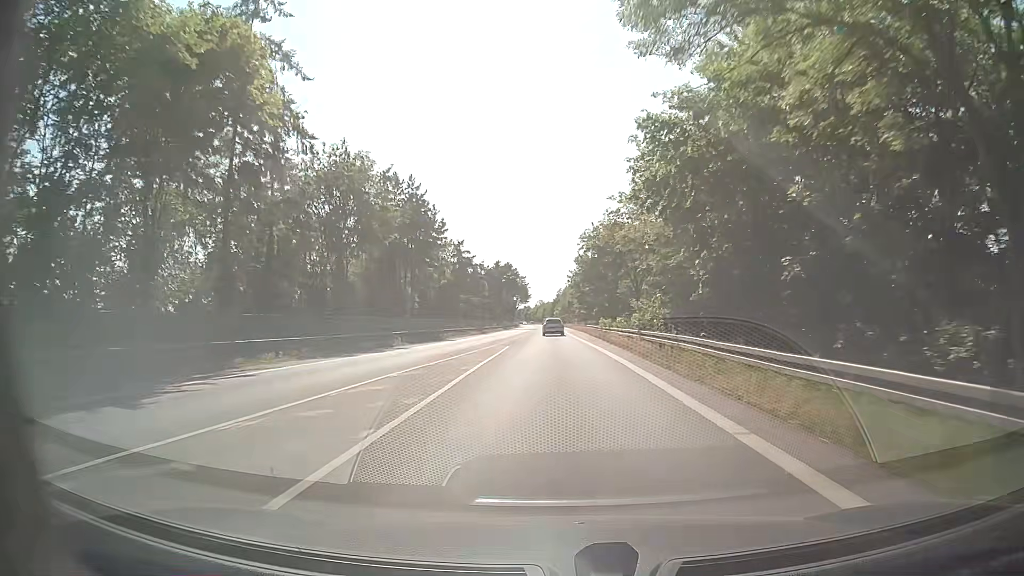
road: secondary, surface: asphalt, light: Day
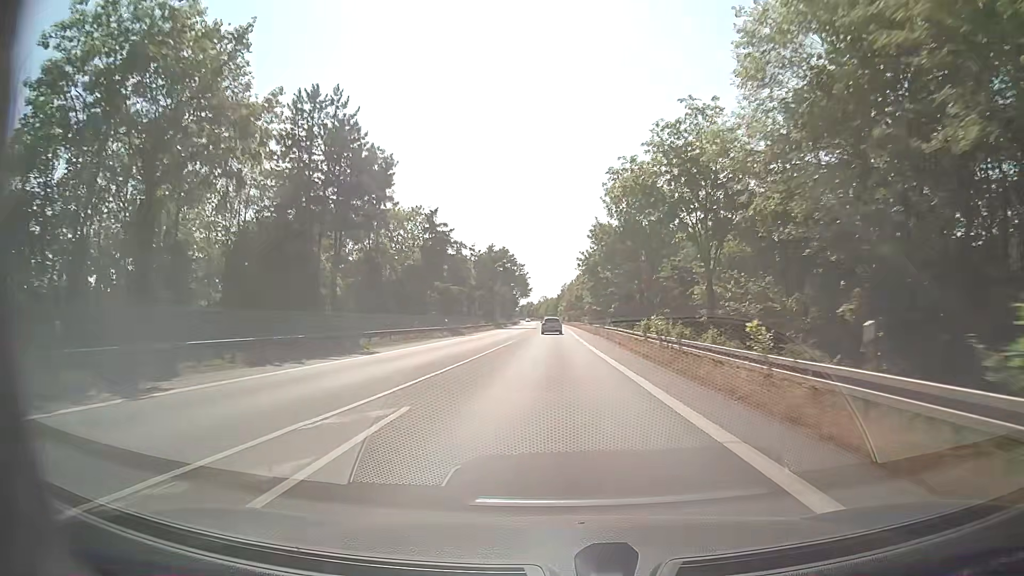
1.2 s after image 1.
(-0.1, +22.8) m; 0°
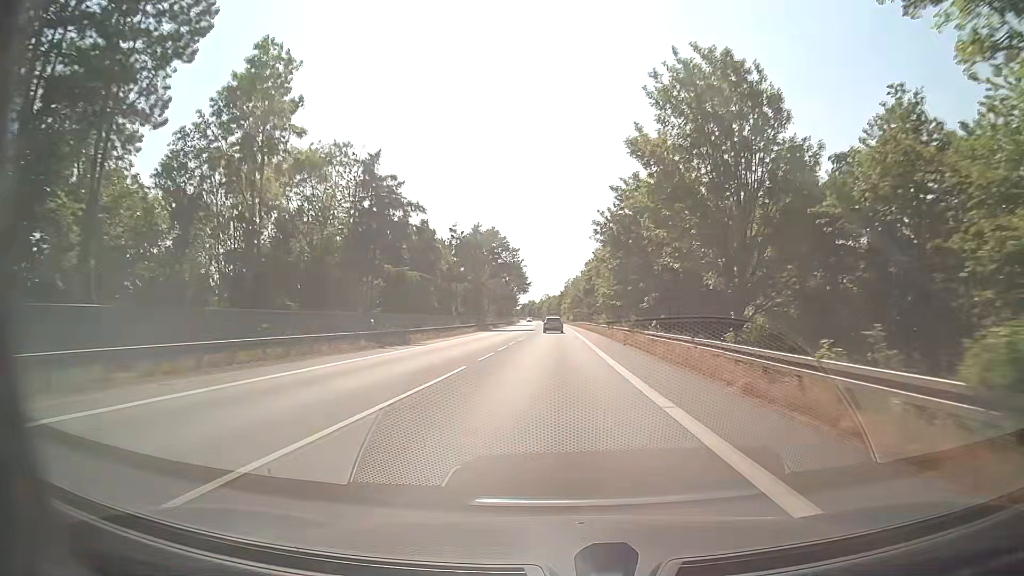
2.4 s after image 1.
(-0.1, +22.9) m; -1°
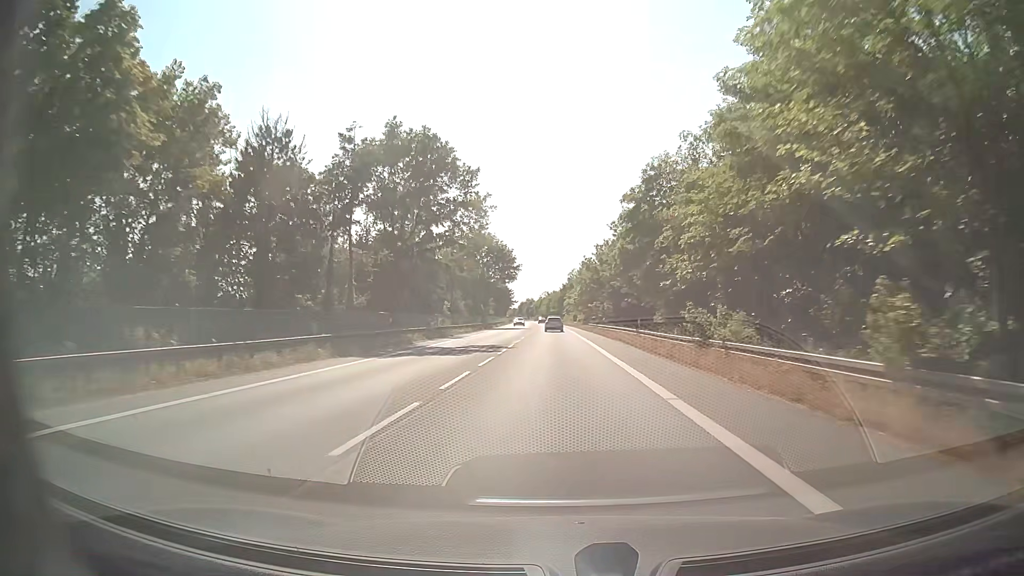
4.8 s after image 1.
(0.0, +45.9) m; 0°
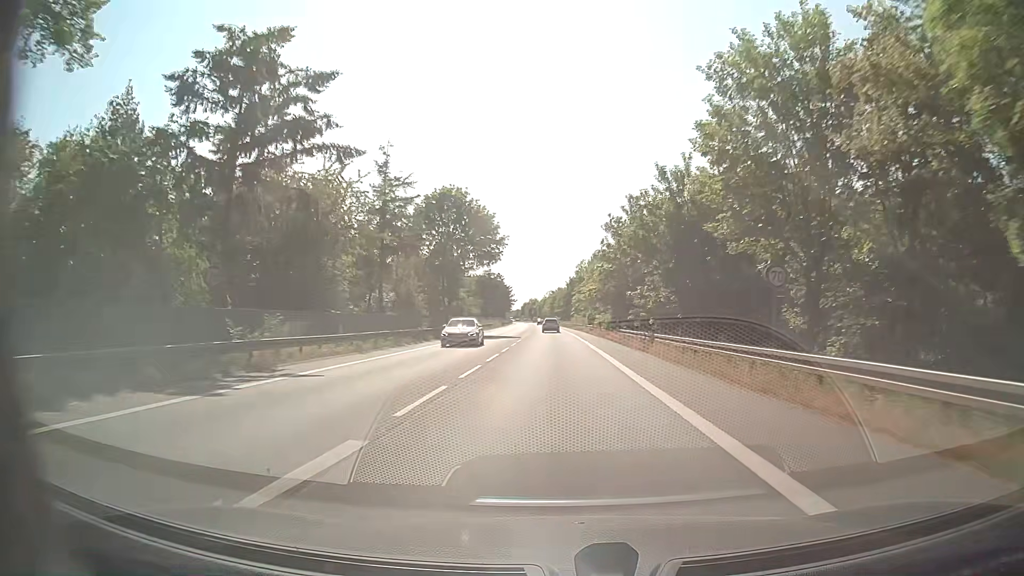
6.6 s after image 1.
(+0.1, +34.5) m; 0°
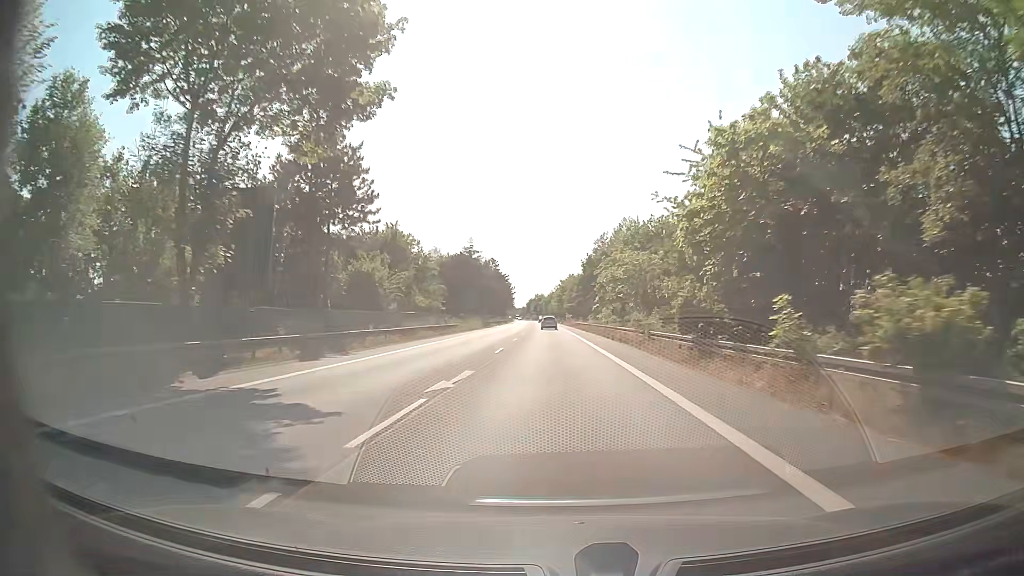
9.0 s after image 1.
(-0.4, +46.0) m; -1°
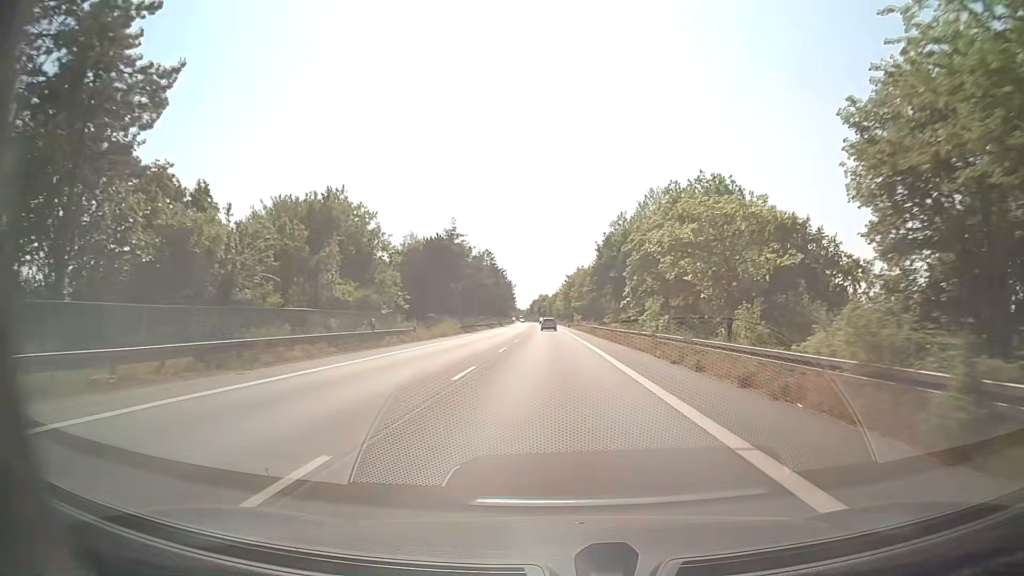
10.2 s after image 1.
(-0.1, +23.0) m; 0°
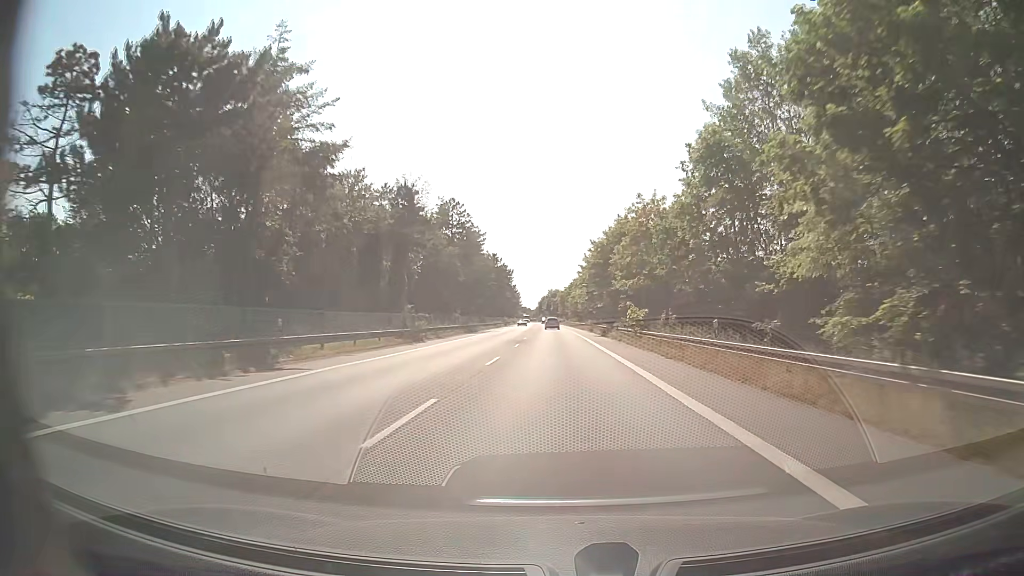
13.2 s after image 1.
(-0.8, +57.5) m; -1°
(0, +10) (0, +20) (0, +30) (0, +40) (0, +50) (0, +60) (0, +70) (0, +80) (0, +90) (-1, +100) m
